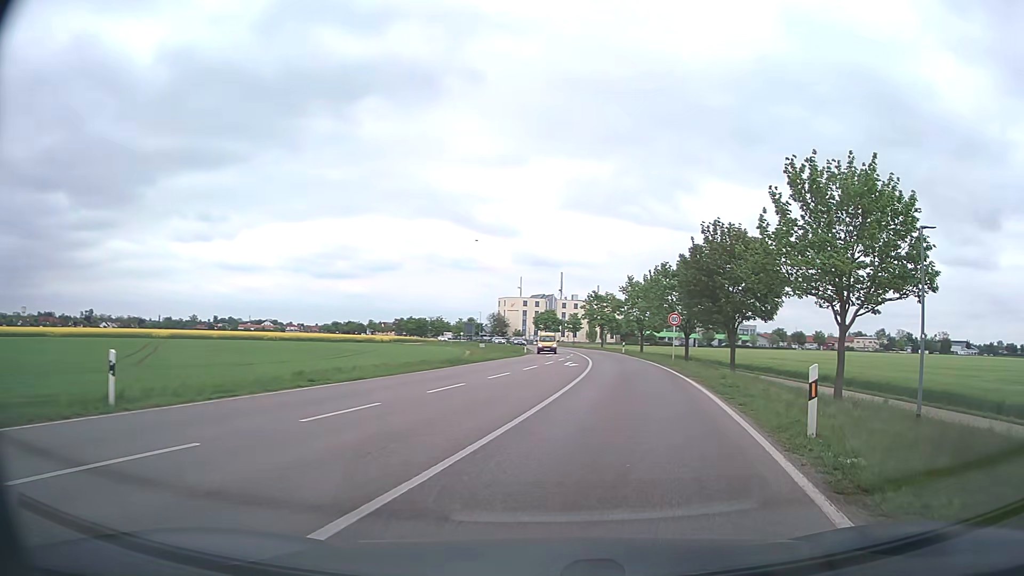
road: secondary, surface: asphalt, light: Day
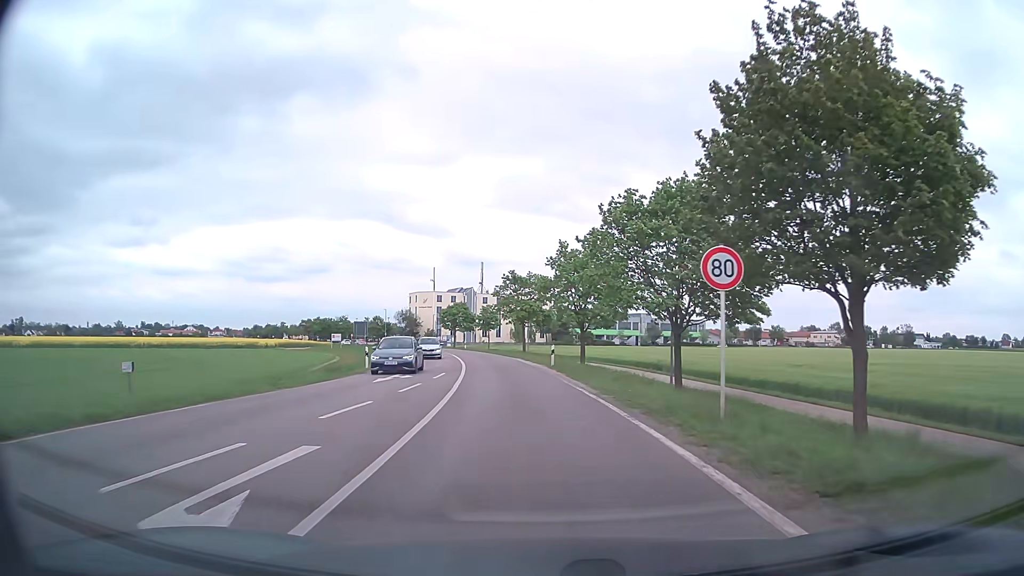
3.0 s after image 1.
(+3.3, +29.1) m; +6°
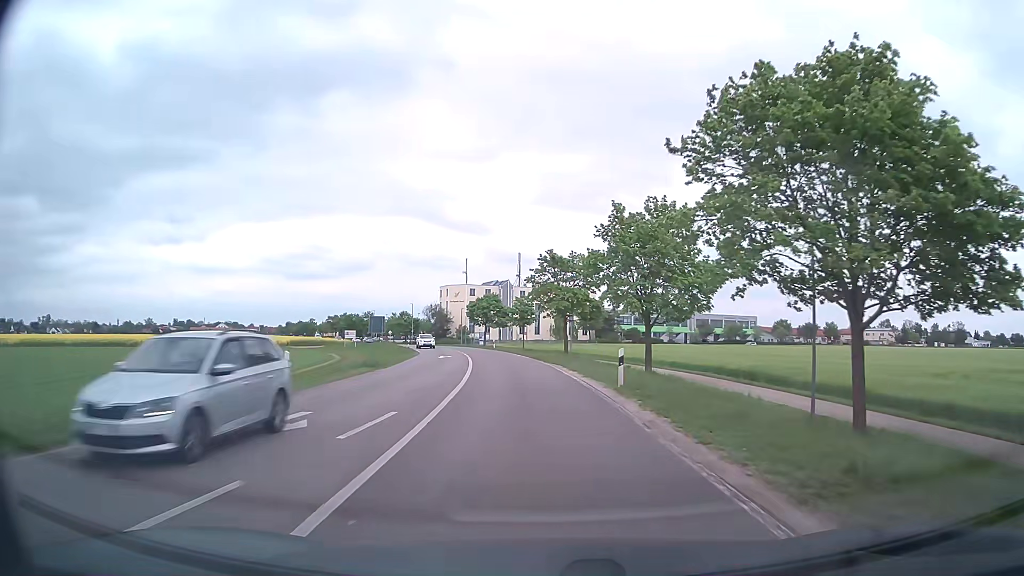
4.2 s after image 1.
(-0.5, +14.6) m; -4°
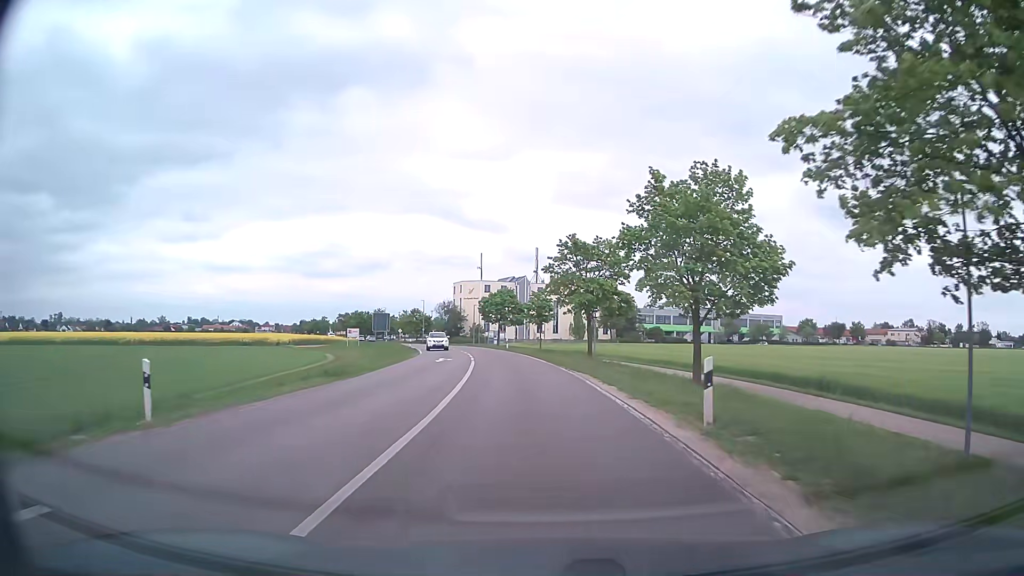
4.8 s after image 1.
(-0.1, +7.8) m; -2°
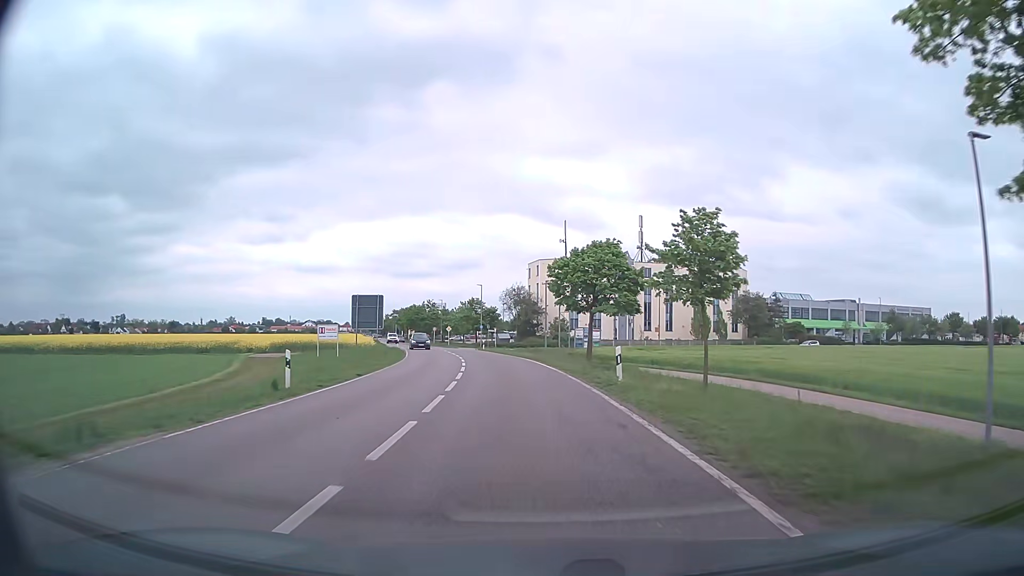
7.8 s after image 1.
(-2.4, +42.0) m; -7°
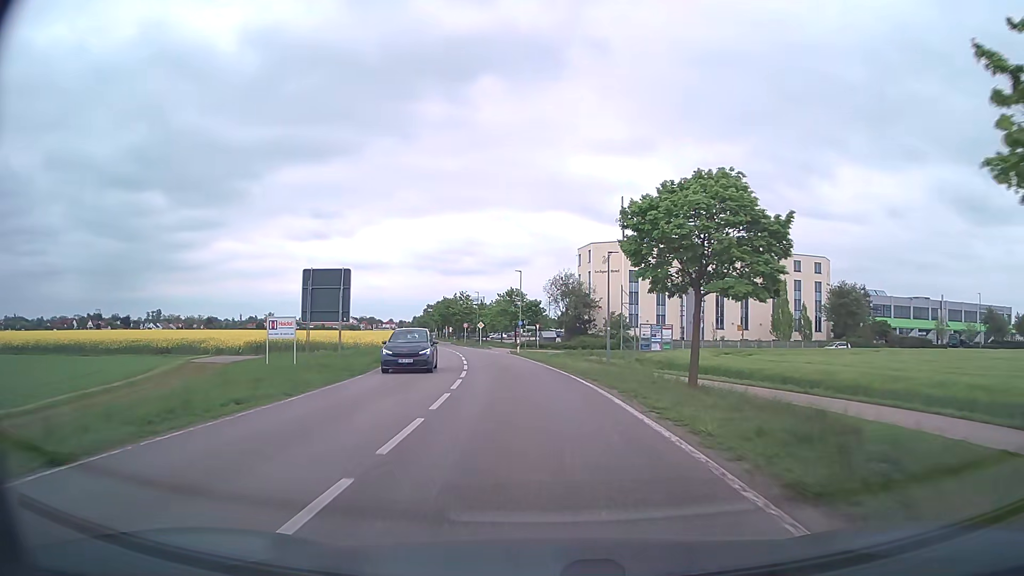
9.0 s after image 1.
(-0.7, +17.8) m; -4°
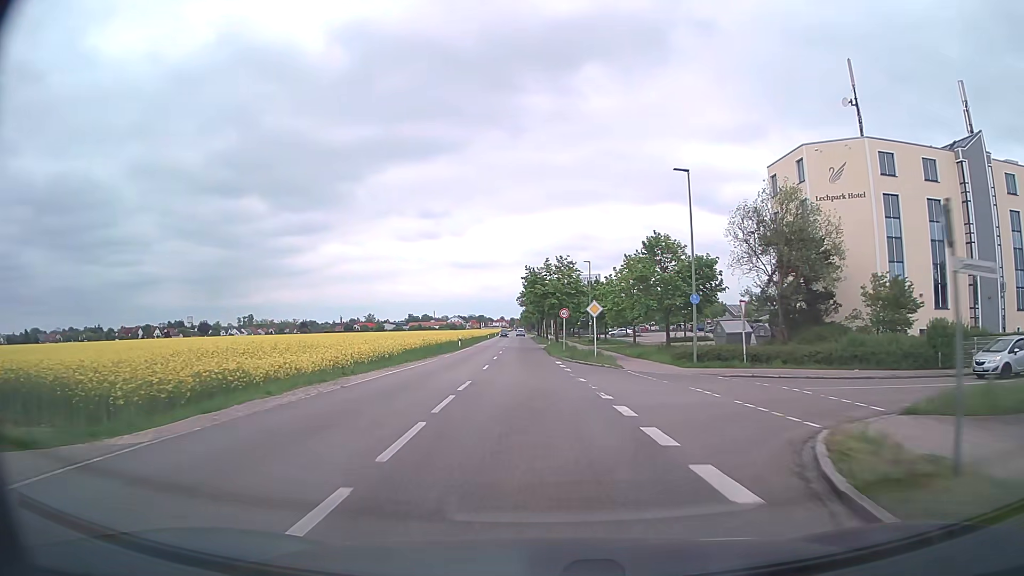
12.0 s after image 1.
(-4.0, +45.1) m; -10°
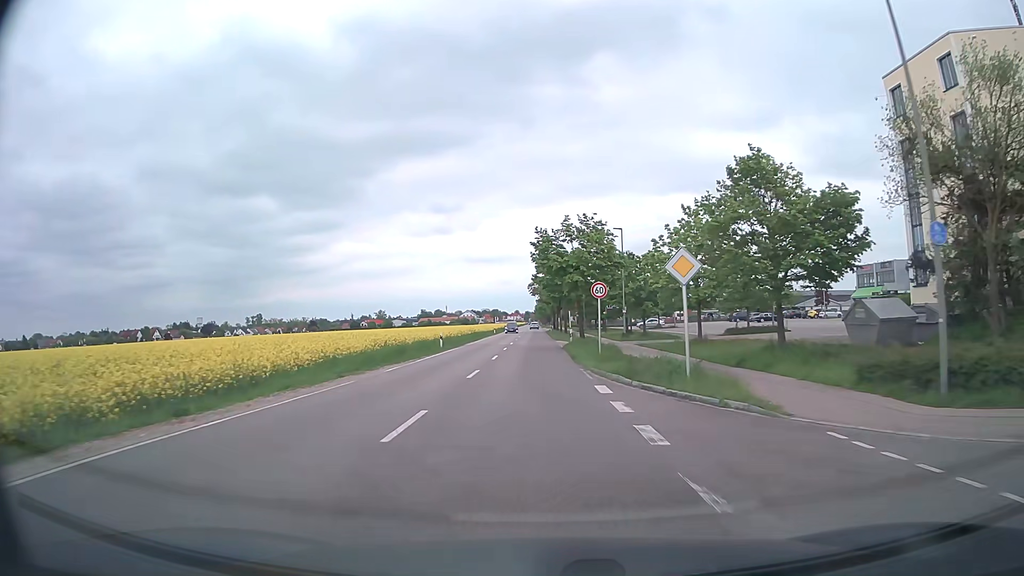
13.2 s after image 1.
(-0.2, +18.3) m; -1°
(0, +10) (0, +20) (0, +30) (0, +40) (-1, +50) (-1, +60) (-1, +70) (-1, +80) (-1, +90) (-2, +100) m
